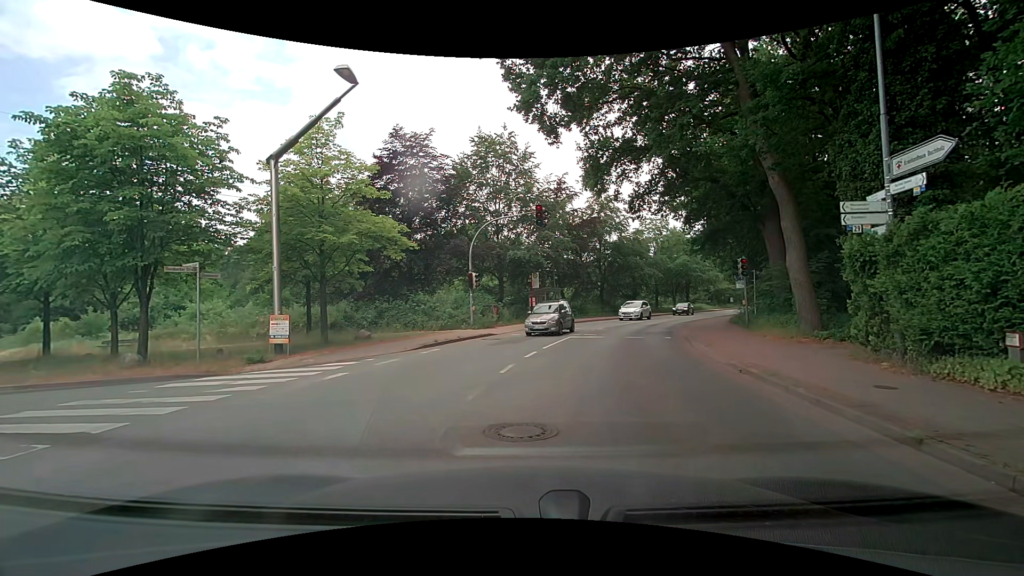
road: tertiary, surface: asphalt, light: Day
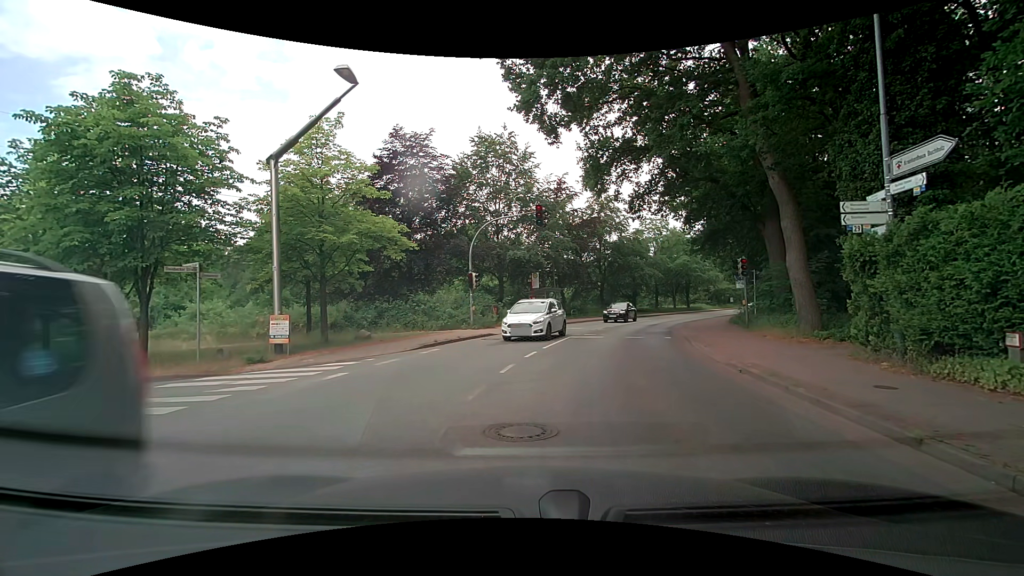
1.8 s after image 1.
(0.0, 0.0) m; 0°
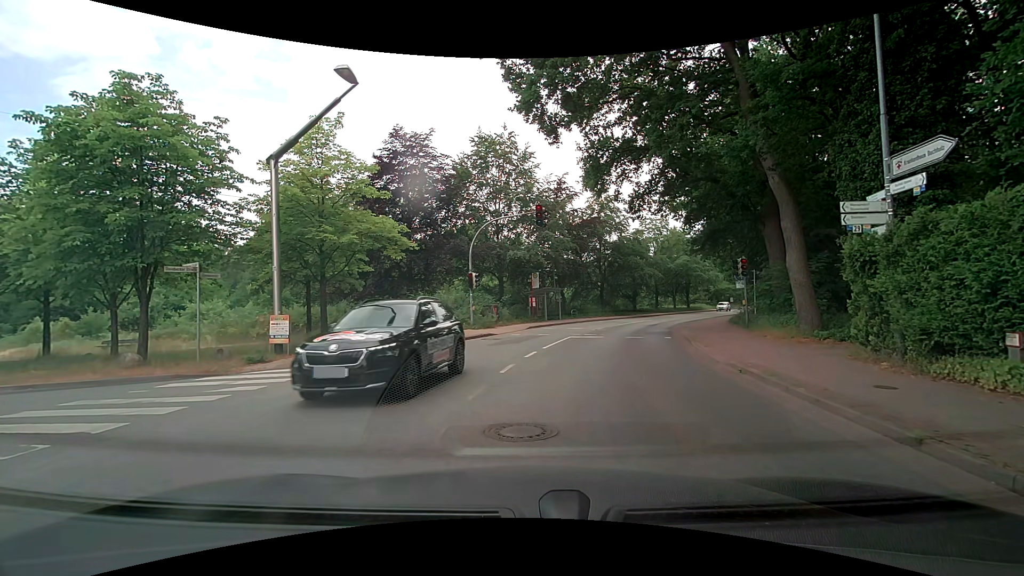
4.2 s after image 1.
(0.0, 0.0) m; 0°
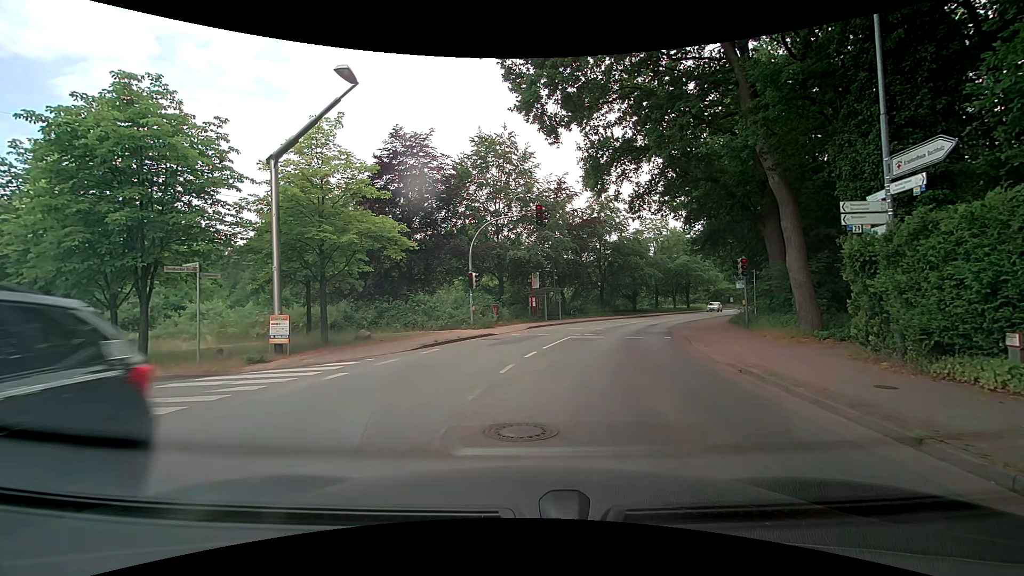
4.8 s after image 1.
(0.0, 0.0) m; 0°
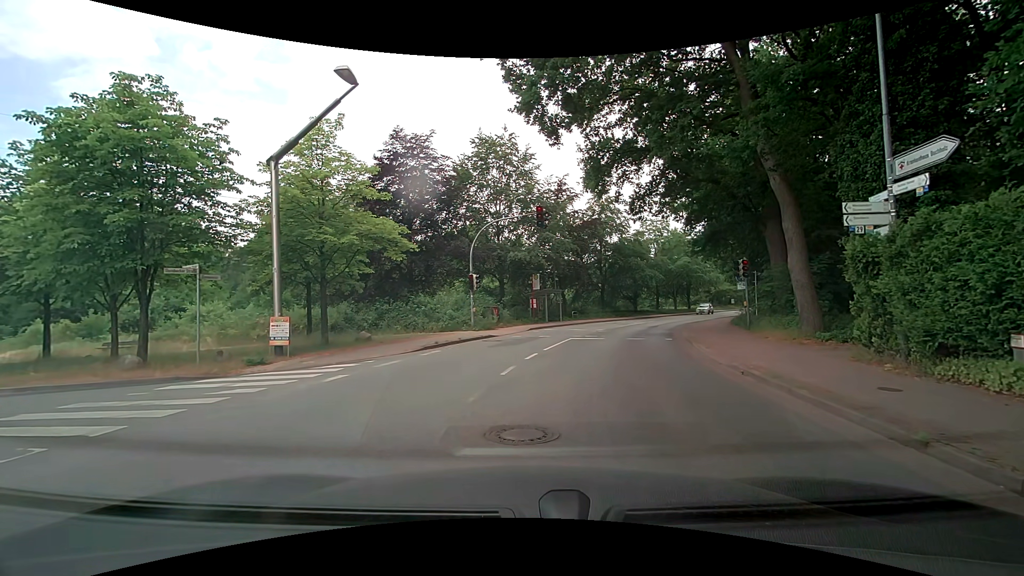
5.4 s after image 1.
(0.0, 0.0) m; 0°
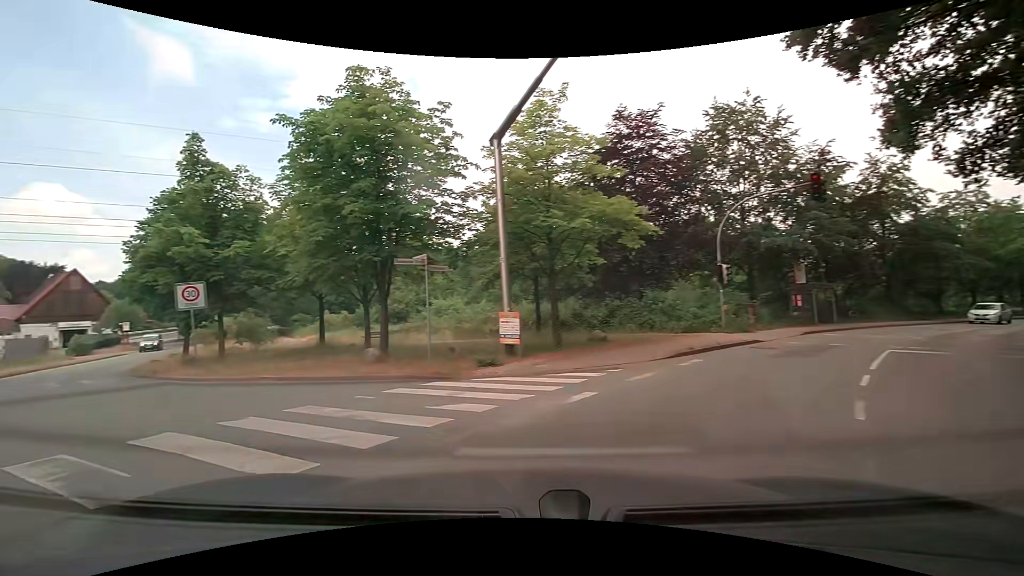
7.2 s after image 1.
(-0.5, +3.6) m; -18°
